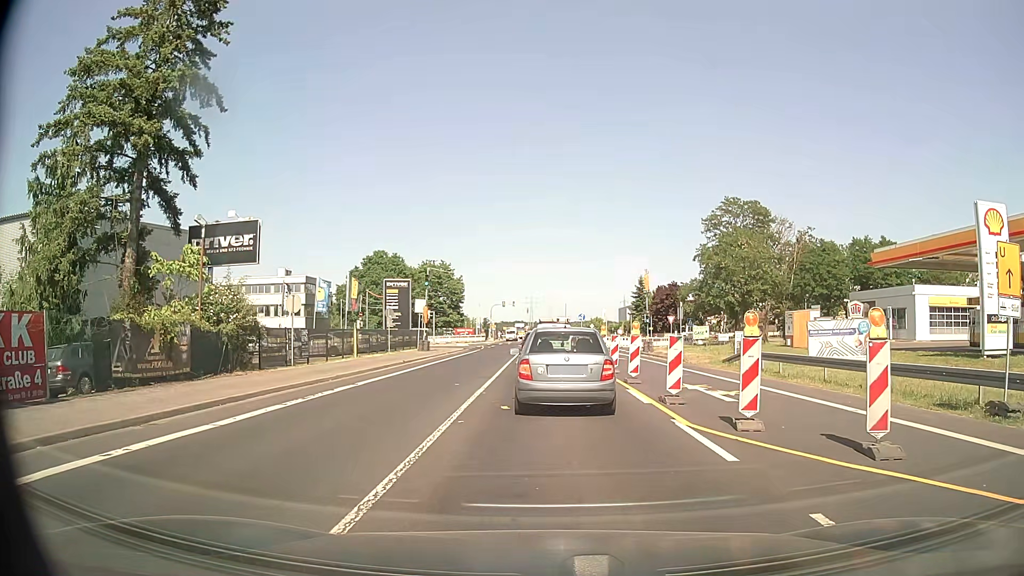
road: secondary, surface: asphalt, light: Day
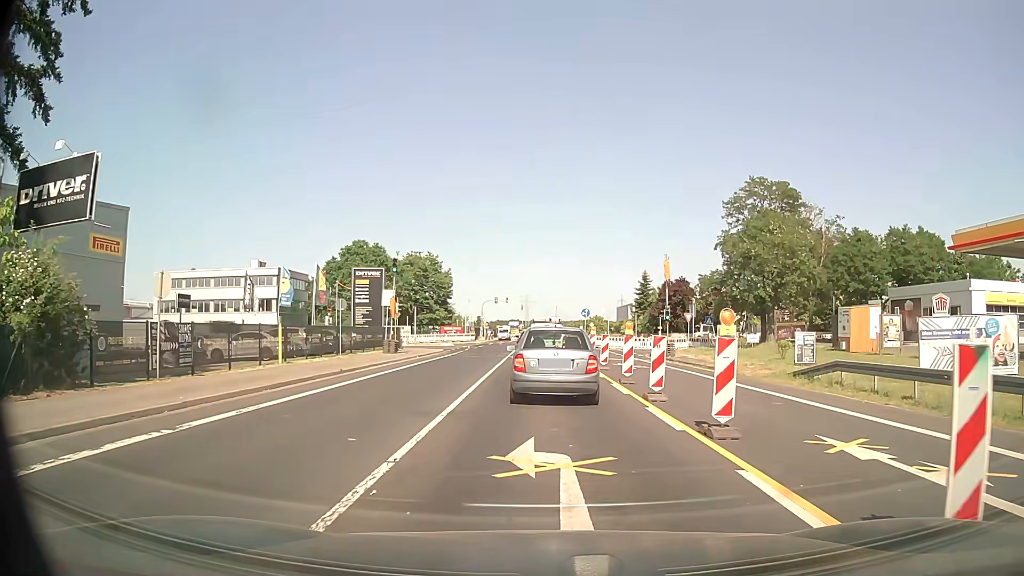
(0.0, +10.0) m; 0°
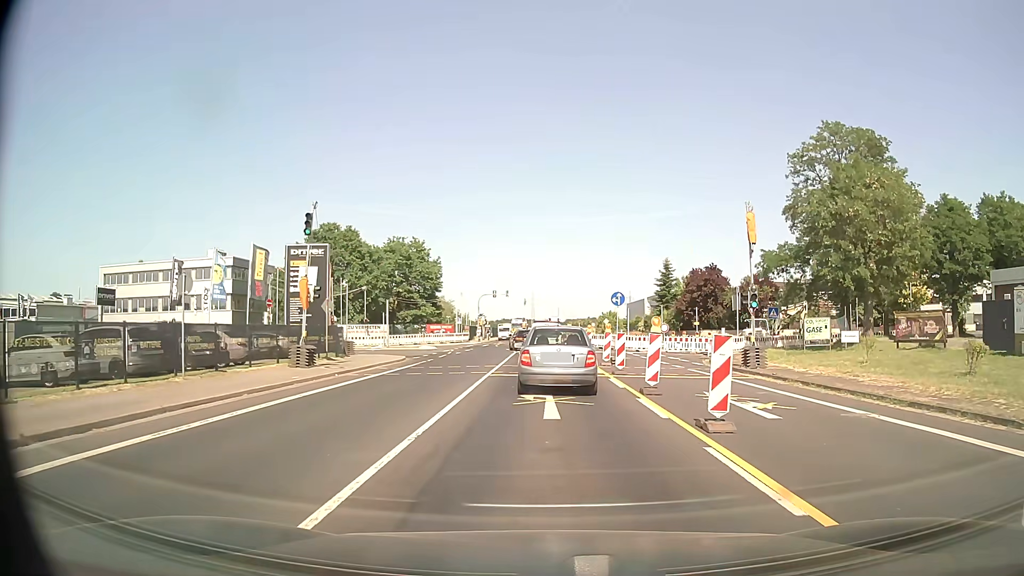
(0.0, +16.0) m; 0°
(0, +10) (0, +20) (0, +30) (0, +40) (0, +50) (0, +60) (0, +70) (0, +80) (0, +90) (+1, +100) m
